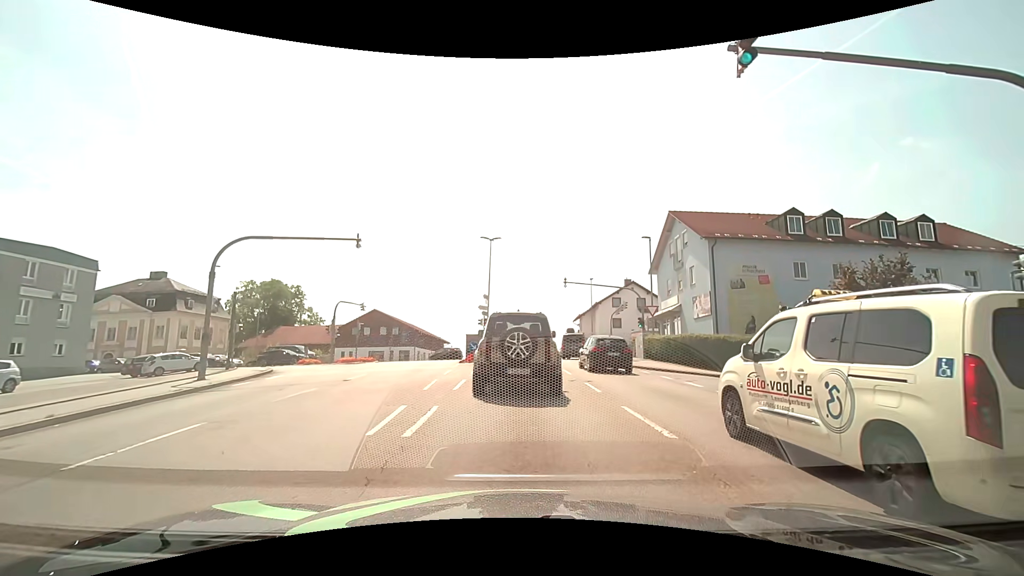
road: tertiary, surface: asphalt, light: Day
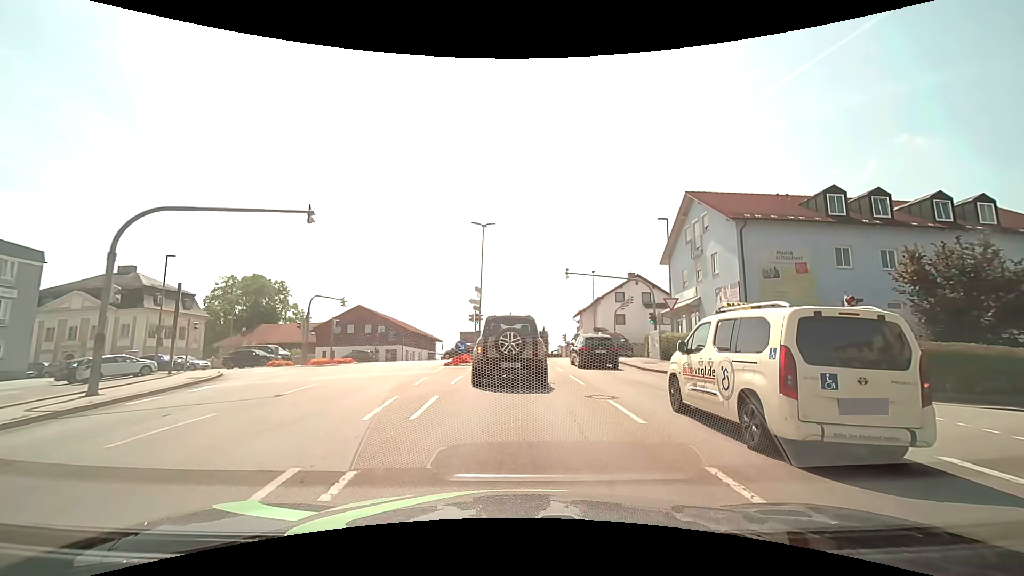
(0.0, +5.1) m; 0°
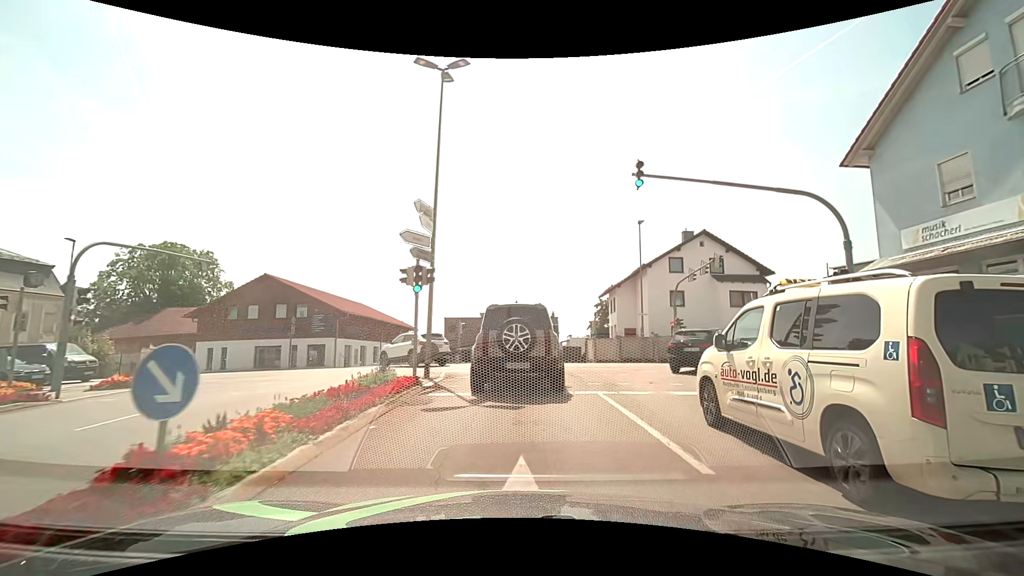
(+0.1, +21.9) m; 0°
(0, +10) (0, +20) (-5, +29) (-14, +33) (-24, +33) (-34, +33) (-44, +33) (-54, +32) (-64, +31) (-74, +31) m
